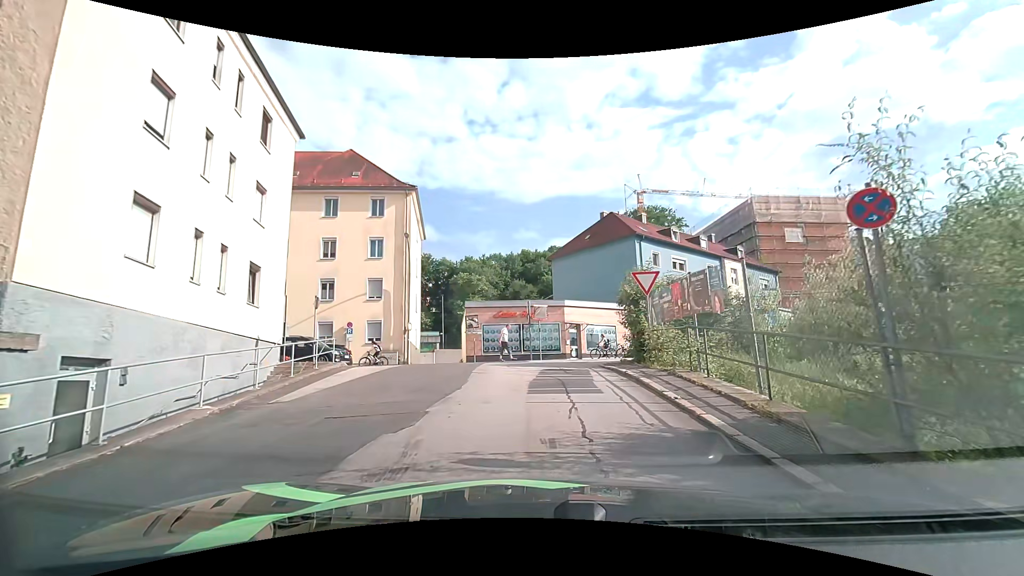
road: residential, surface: asphalt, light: Day
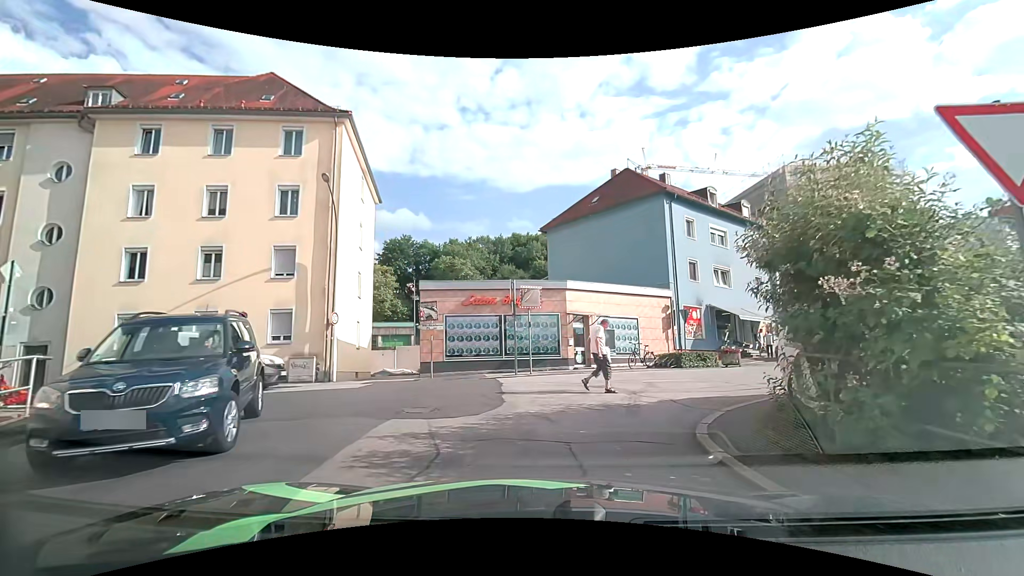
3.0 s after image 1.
(0.0, +11.6) m; +1°
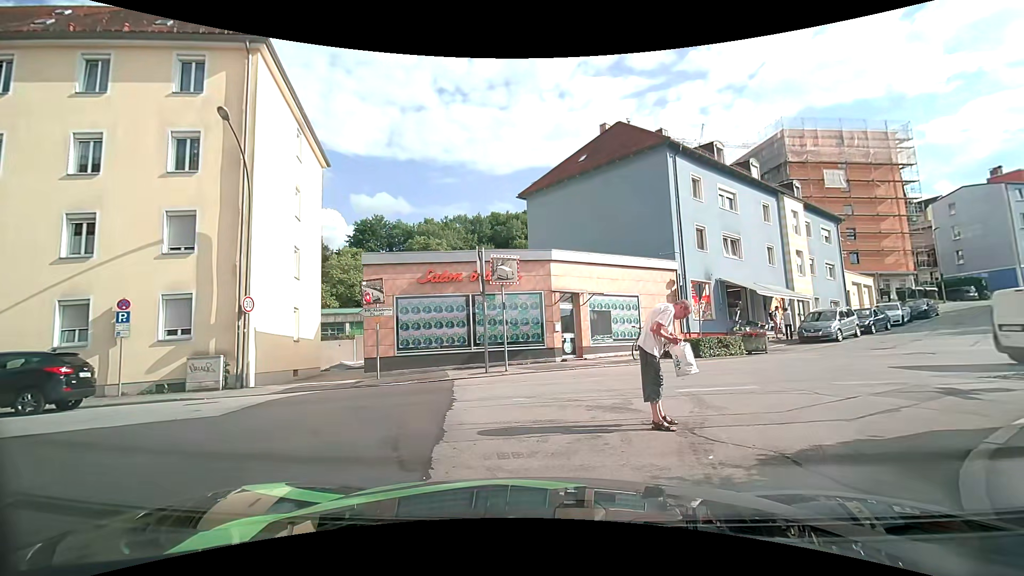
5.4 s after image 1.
(+0.1, +5.2) m; +2°
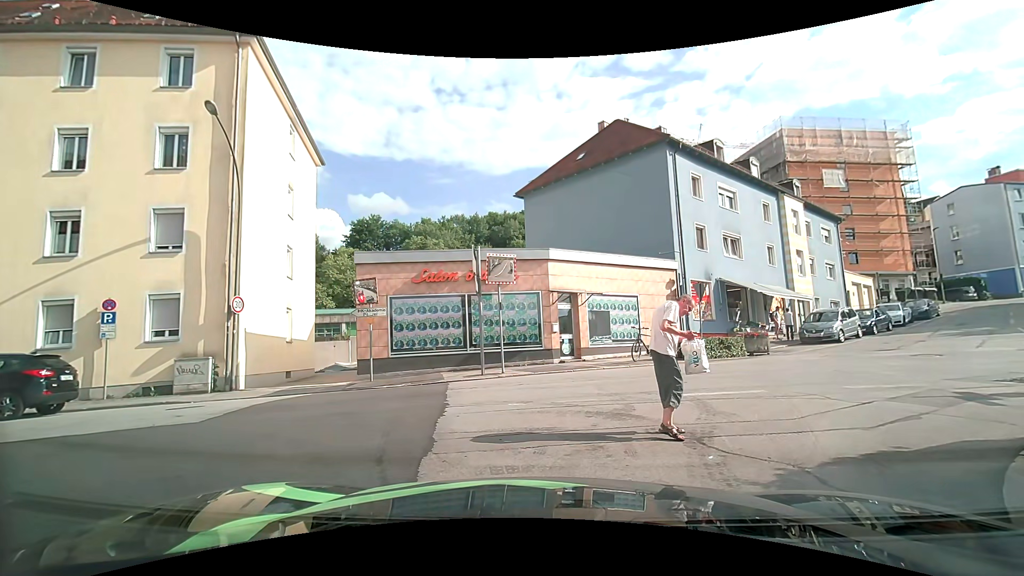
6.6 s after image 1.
(0.0, +0.5) m; 0°
(+2, +10) (+11, +14) (+21, +15) (+30, +13) (+40, +11) (+50, +10) (+60, +8) (+70, +7) (+80, +7) (+90, +6) m
